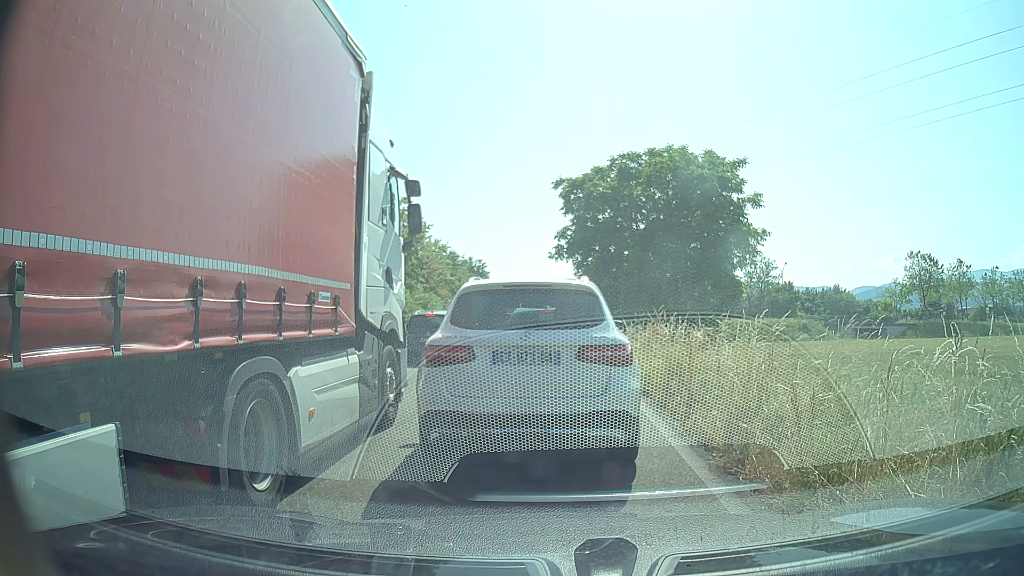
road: trunk_link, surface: asphalt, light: Day
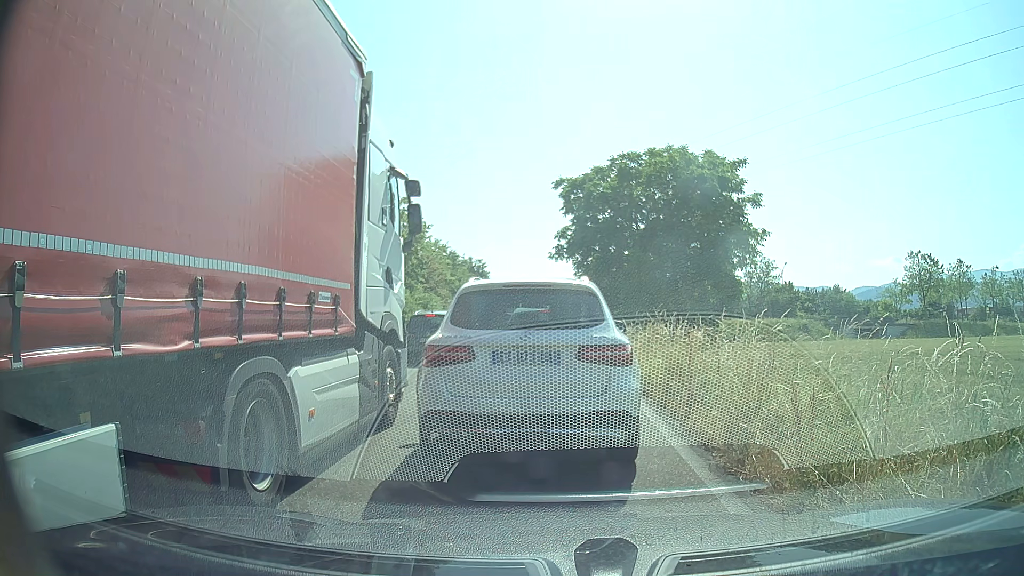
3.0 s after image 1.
(0.0, 0.0) m; 0°
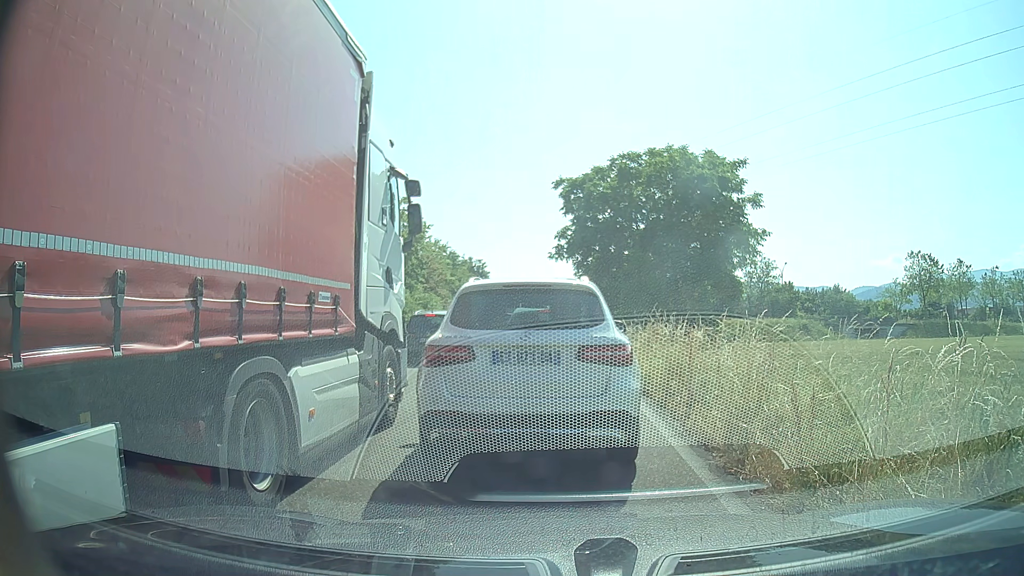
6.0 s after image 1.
(0.0, 0.0) m; 0°
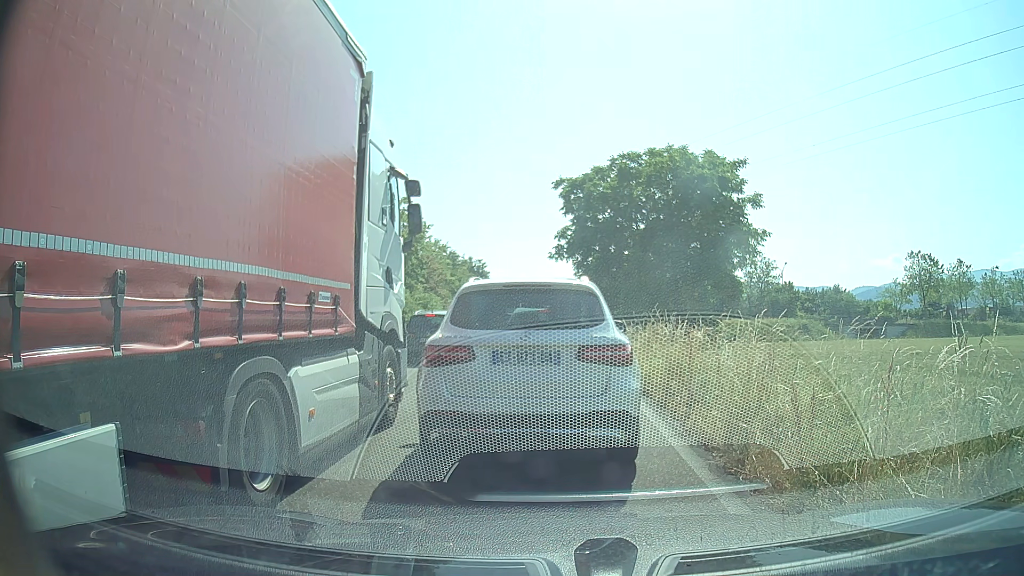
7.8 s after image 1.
(0.0, 0.0) m; 0°
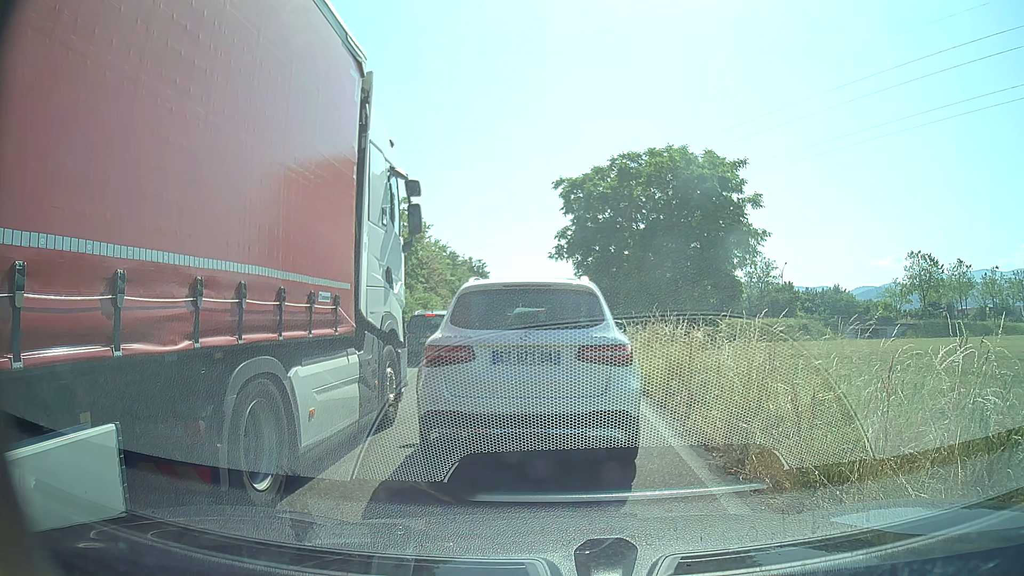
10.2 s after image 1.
(0.0, 0.0) m; 0°
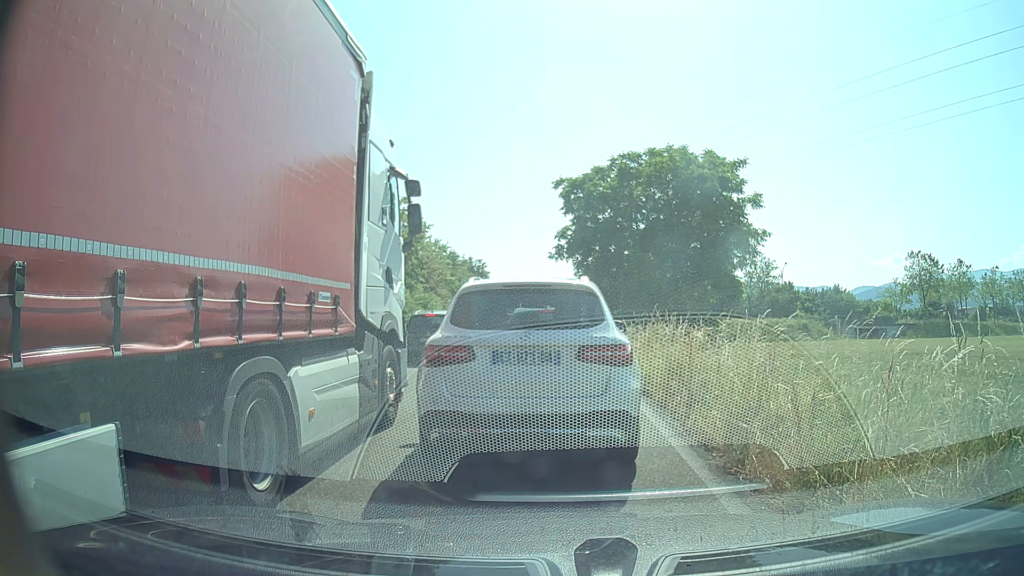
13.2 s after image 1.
(0.0, 0.0) m; 0°
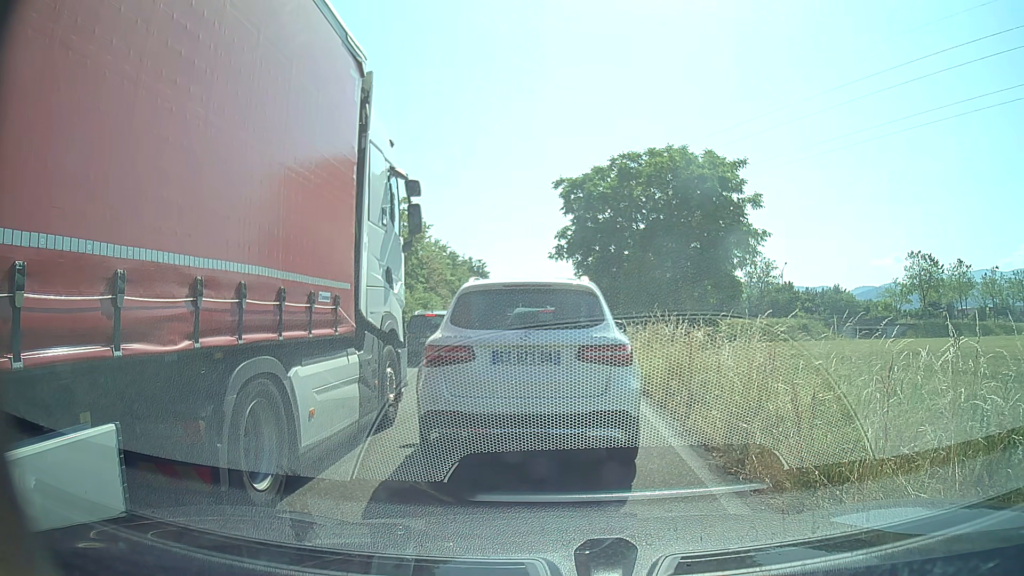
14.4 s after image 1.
(0.0, 0.0) m; 0°
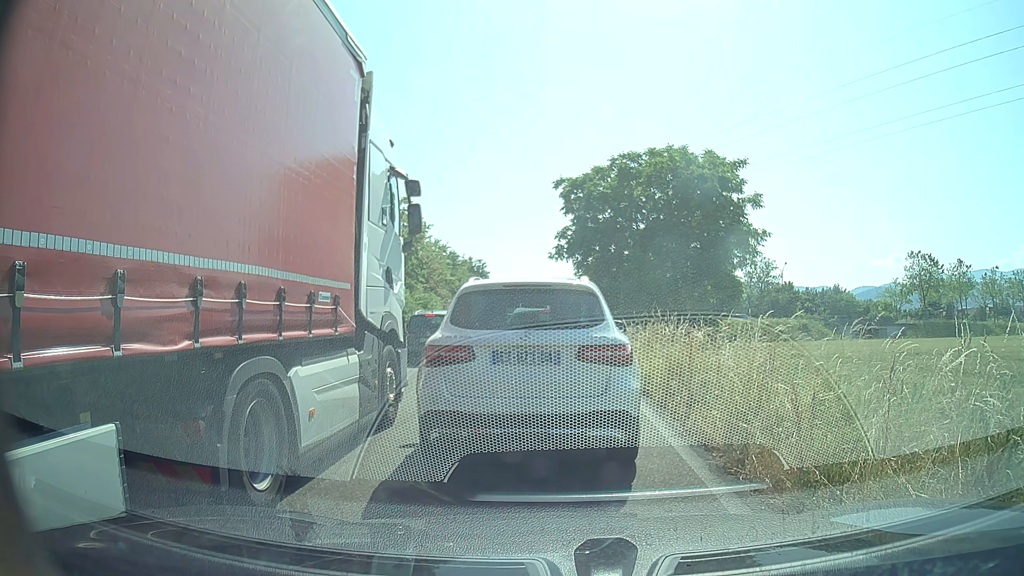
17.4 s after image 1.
(0.0, 0.0) m; 0°
